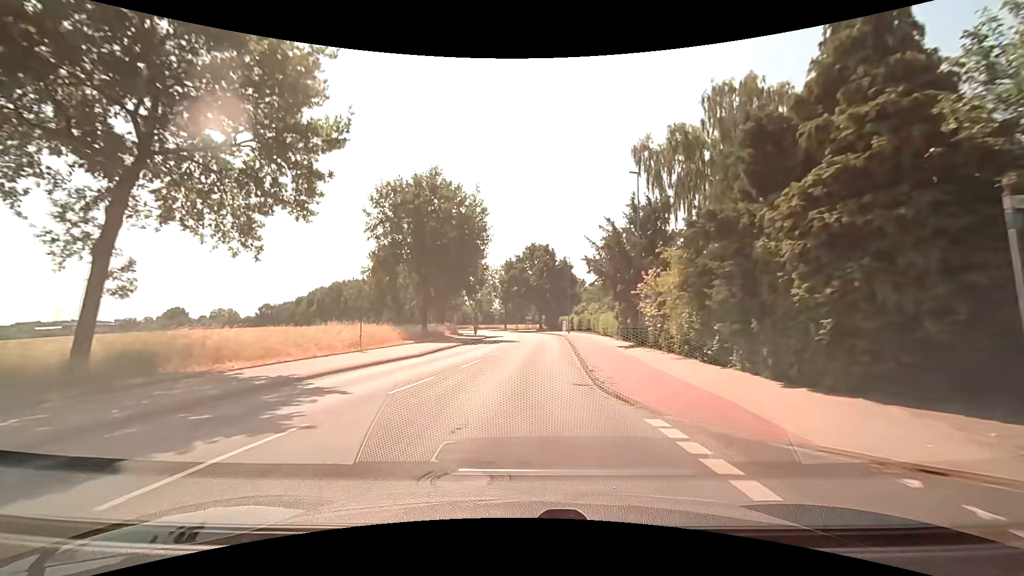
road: secondary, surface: asphalt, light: Day
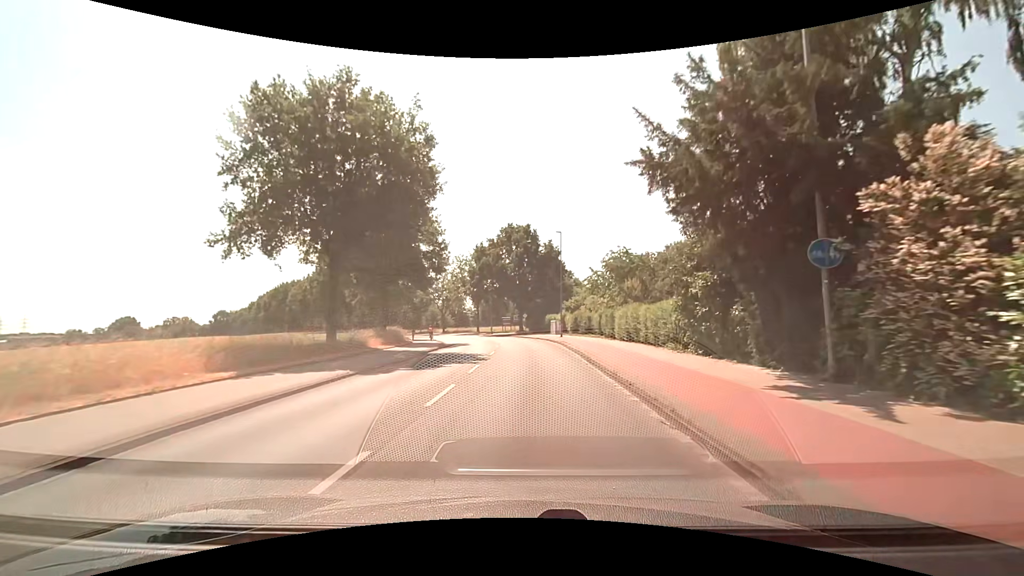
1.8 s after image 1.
(+0.1, +19.5) m; +2°
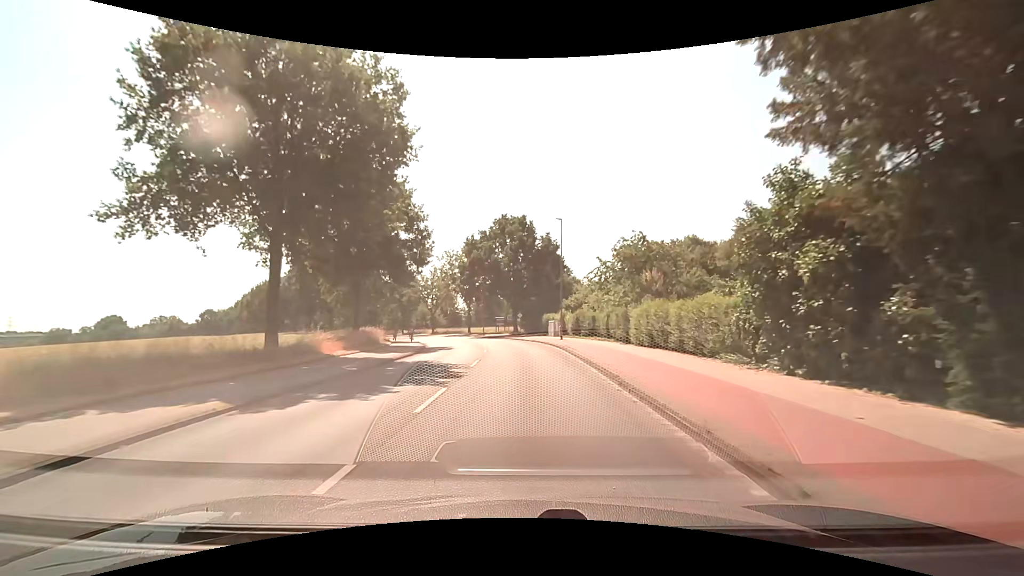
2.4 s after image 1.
(+0.1, +6.5) m; +1°
(0, +10) (0, +20) (0, +30) (-1, +40) (-3, +50) (-5, +60) (-8, +69) (-13, +78) (-18, +87) (-23, +95) m
